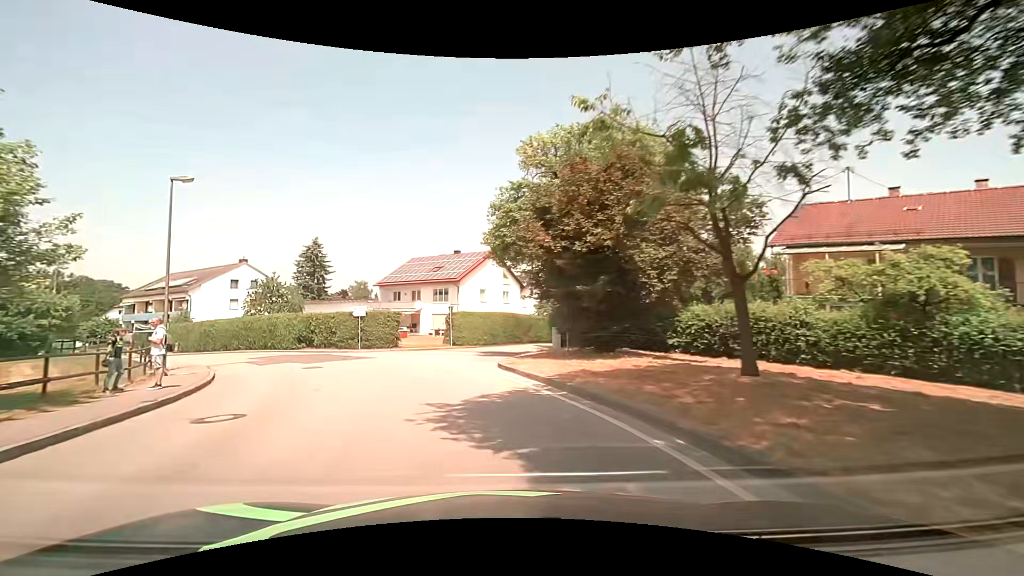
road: unclassified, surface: asphalt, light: Day
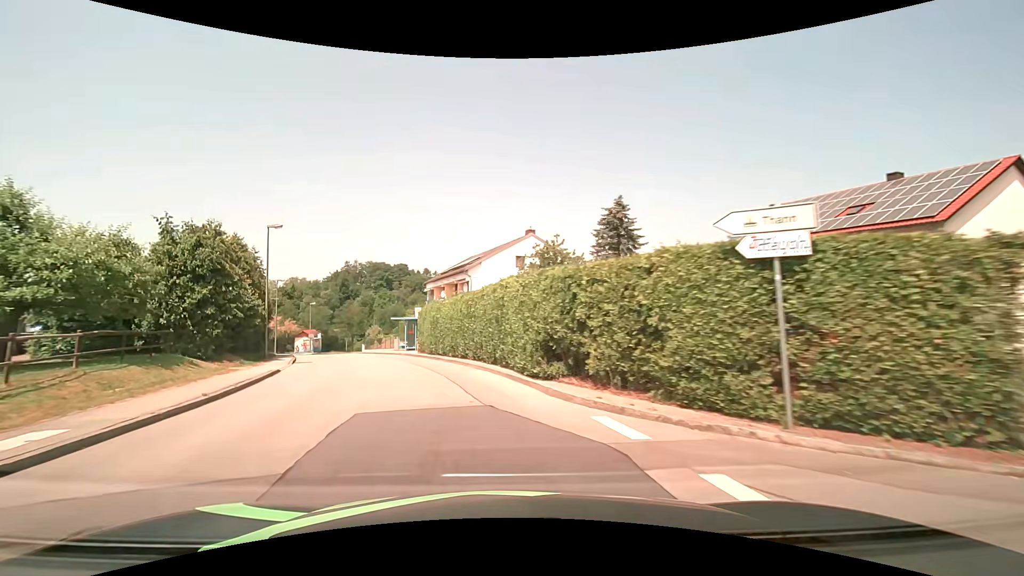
(-7.7, +24.8) m; -34°
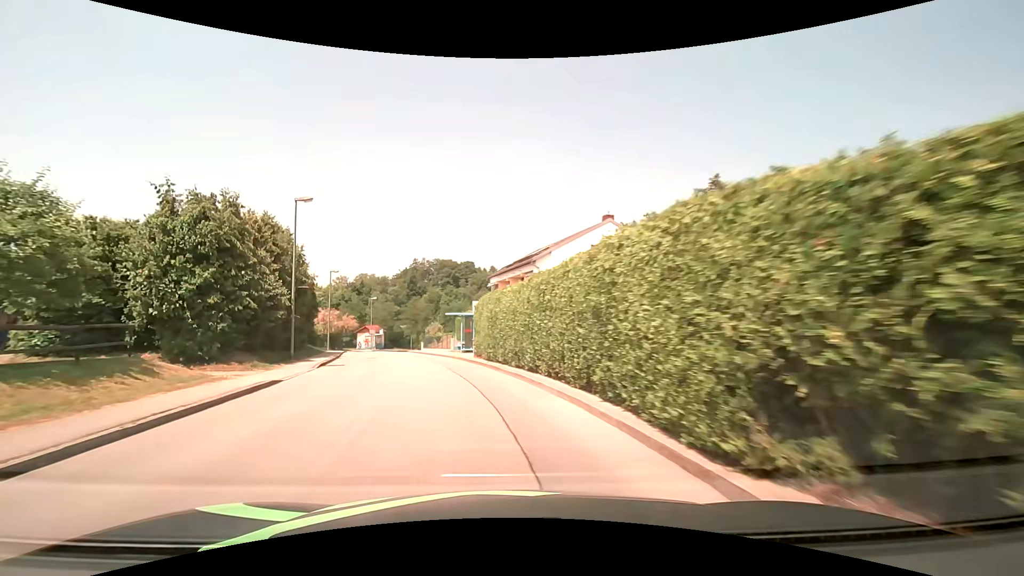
(-0.5, +6.7) m; -7°
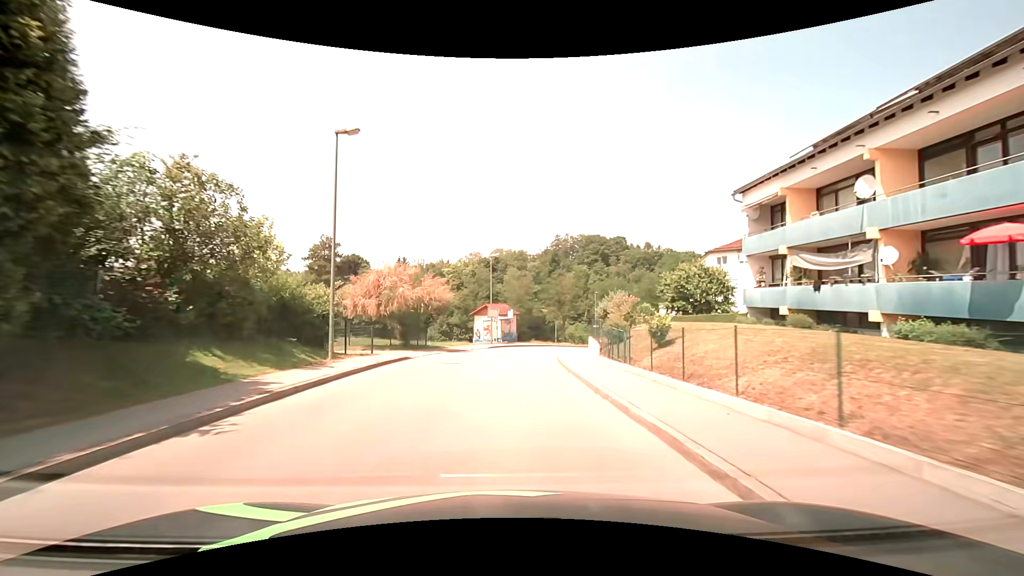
(-7.7, +34.6) m; -18°
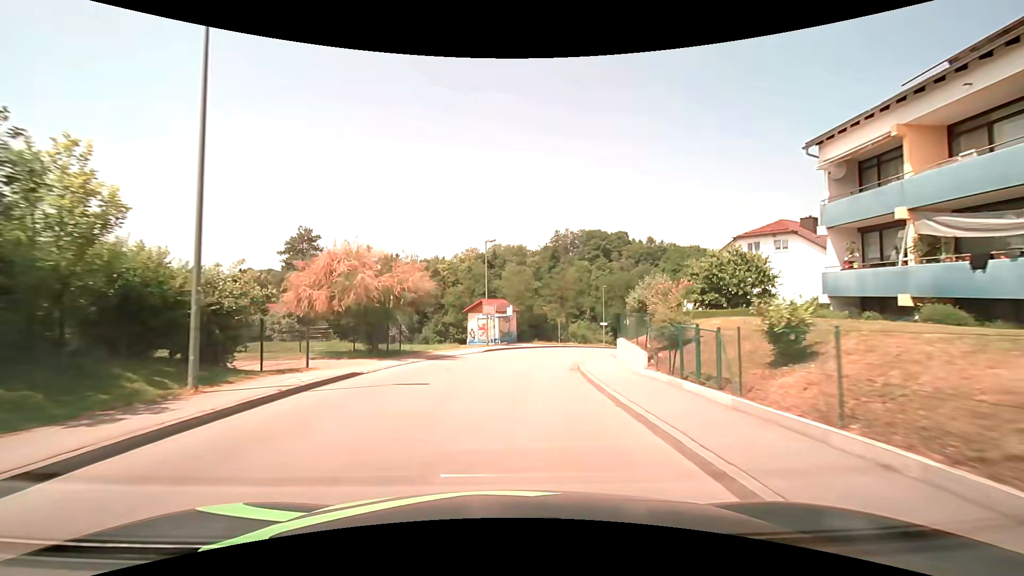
(0.0, +7.1) m; 0°
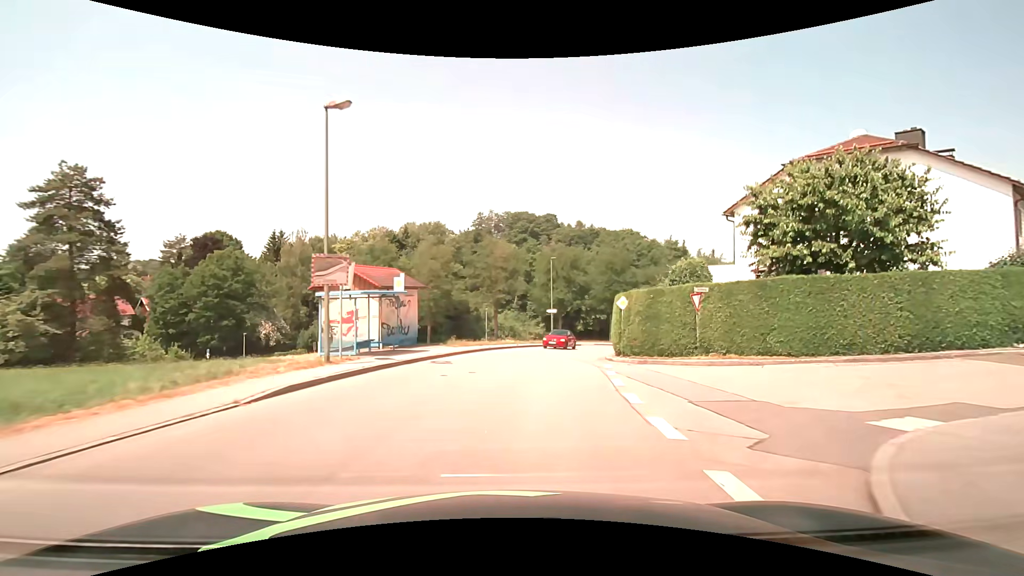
(+1.0, +21.1) m; +8°
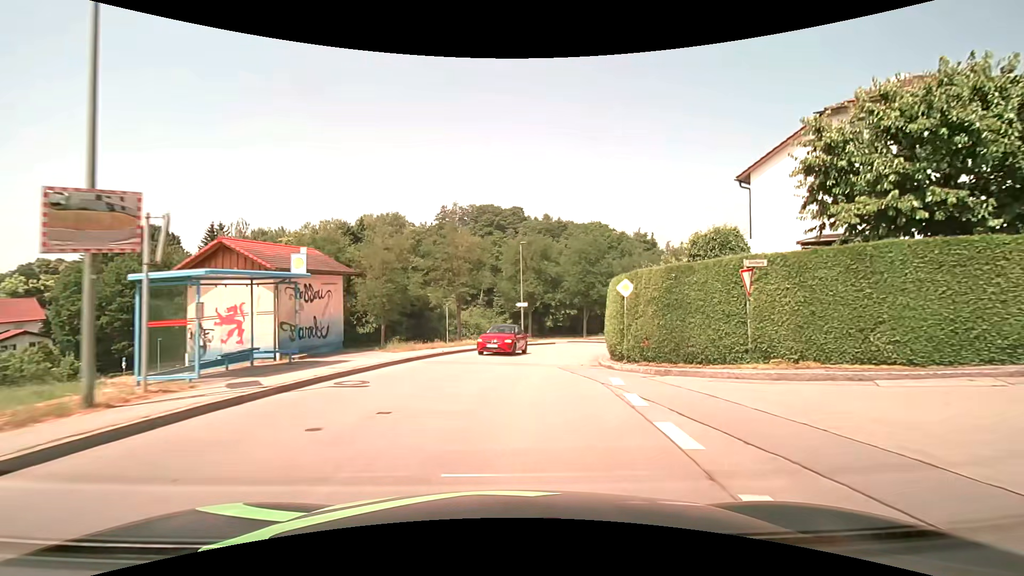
(+0.3, +6.8) m; +4°
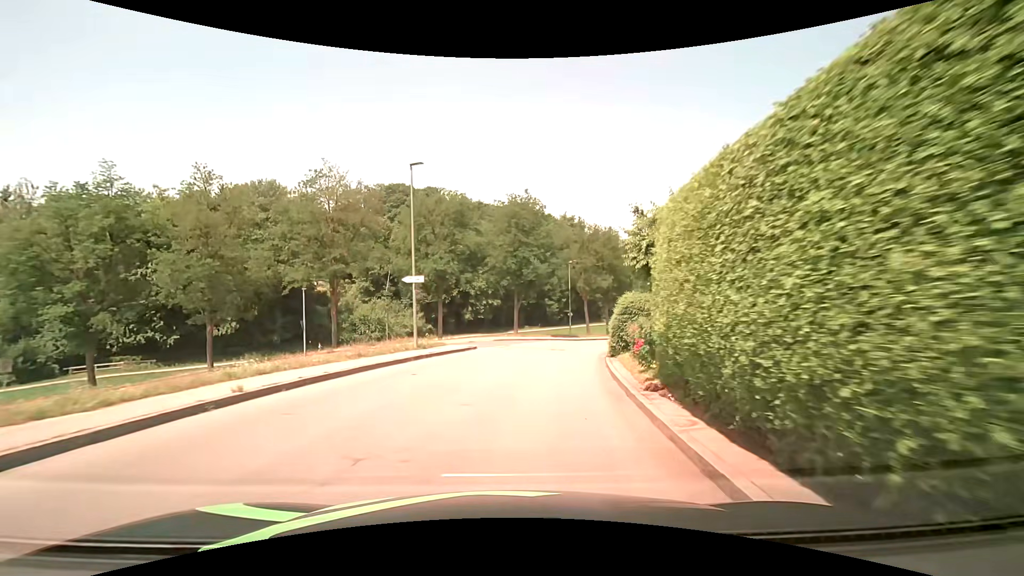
(+1.5, +18.1) m; +9°
